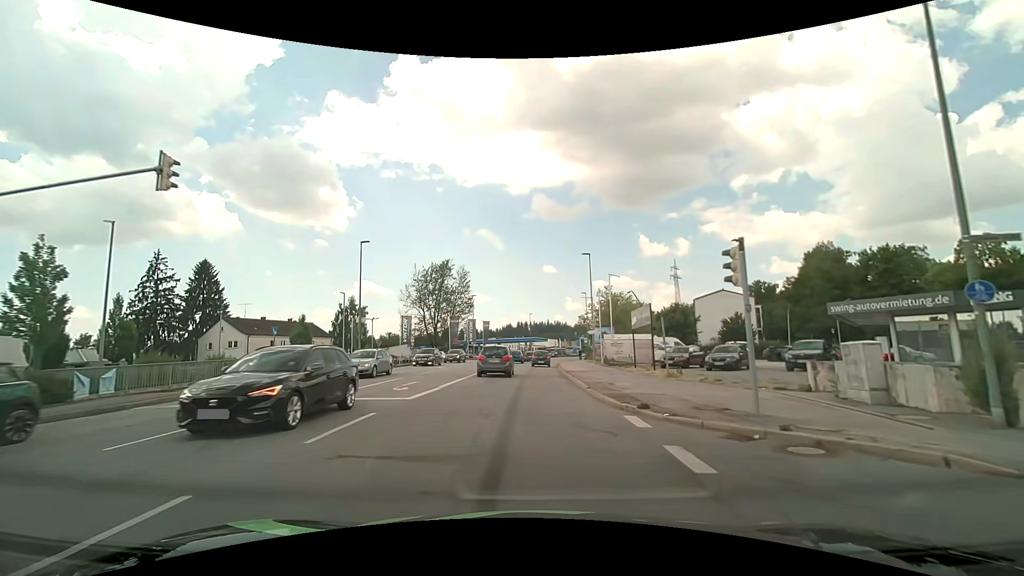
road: tertiary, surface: asphalt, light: Day
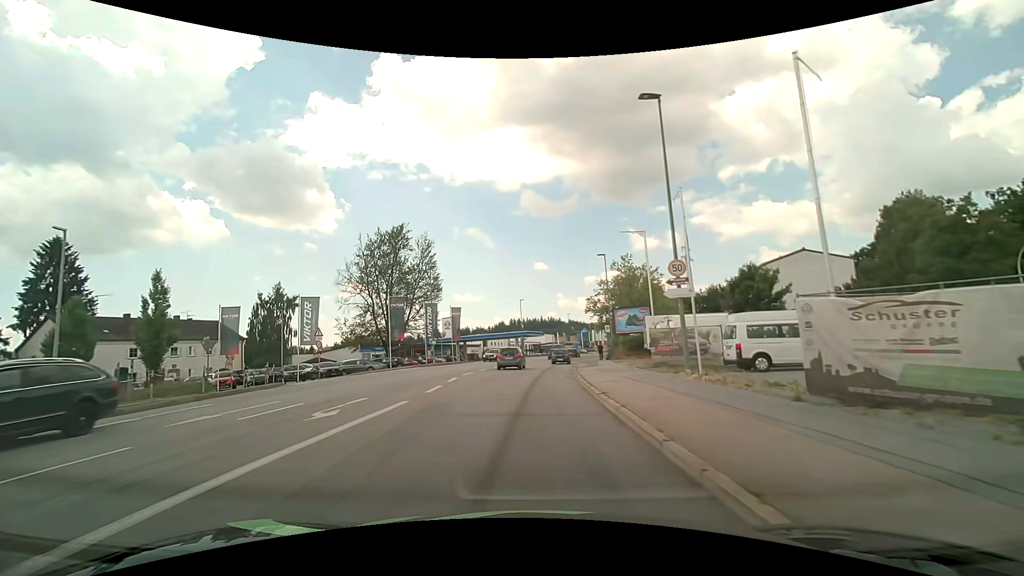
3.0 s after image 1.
(+0.5, +28.6) m; +1°
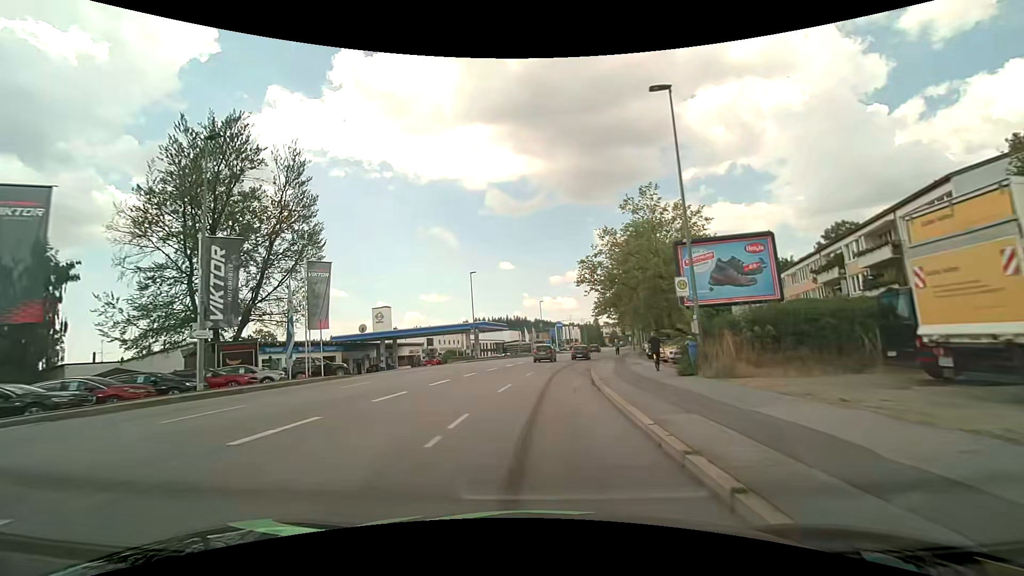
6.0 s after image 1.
(+0.9, +32.5) m; +3°
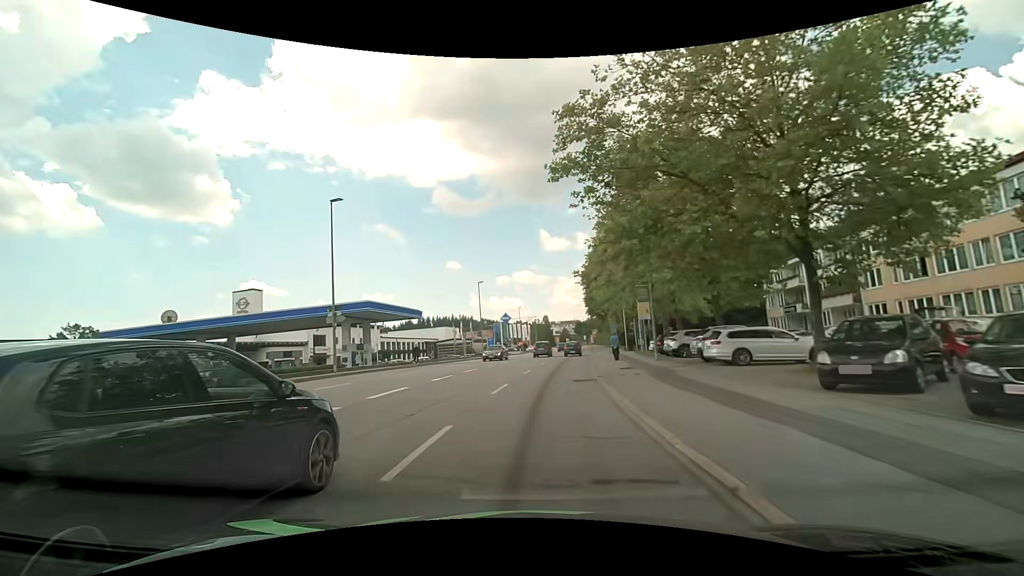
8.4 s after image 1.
(+1.7, +28.8) m; +6°
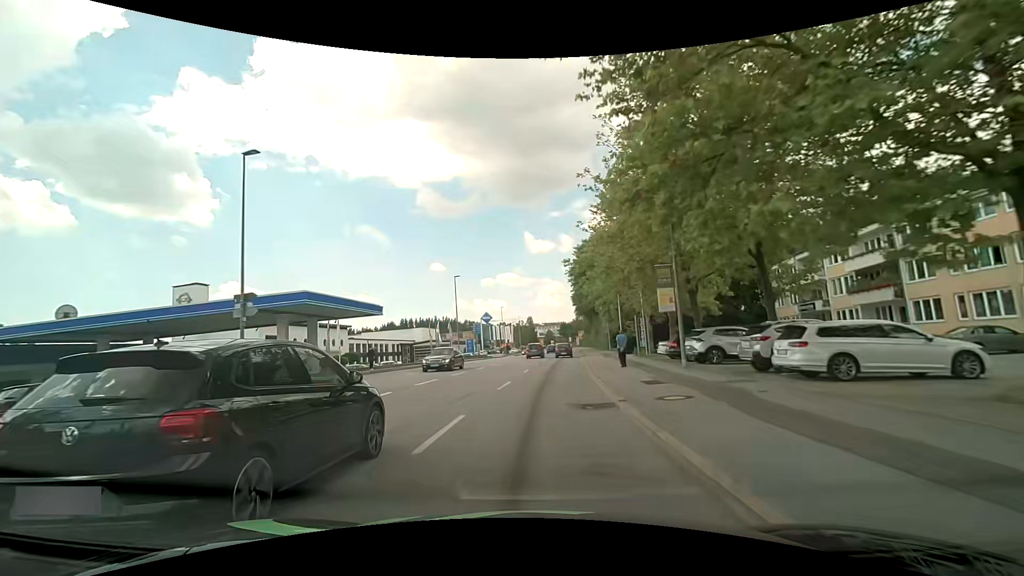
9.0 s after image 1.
(+0.1, +7.5) m; +2°
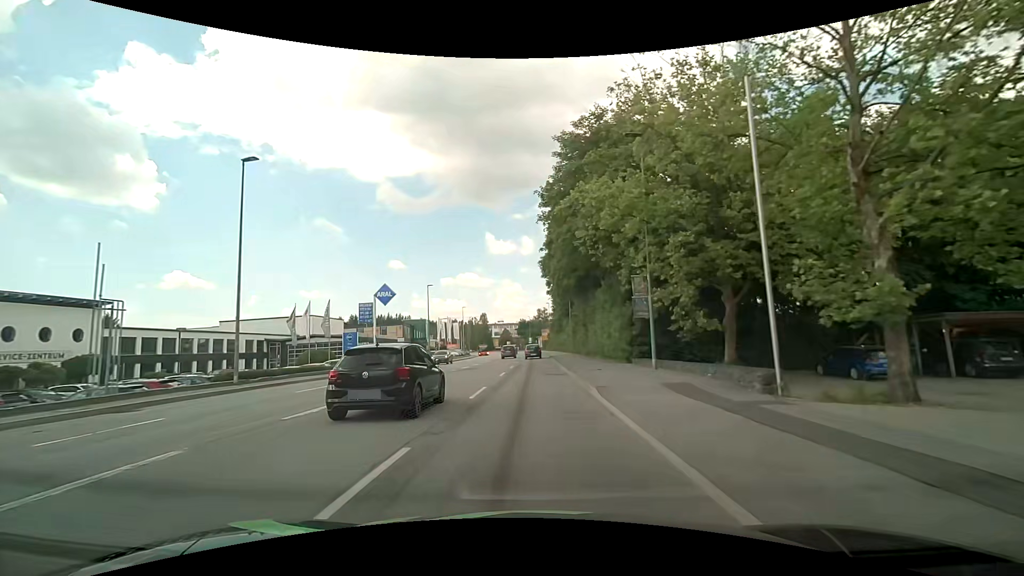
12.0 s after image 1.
(+2.1, +37.8) m; +5°
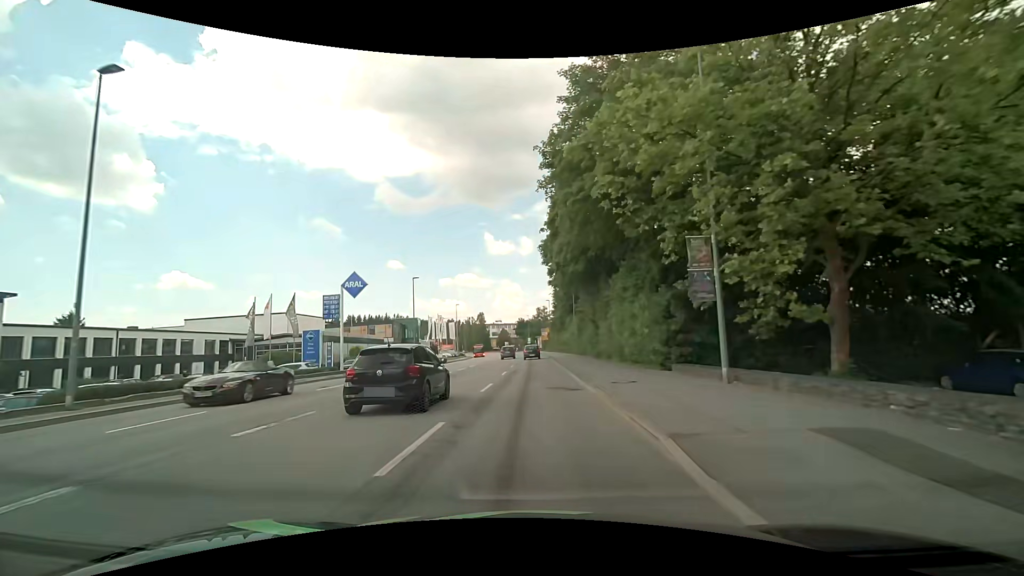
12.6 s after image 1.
(0.0, +7.8) m; +1°
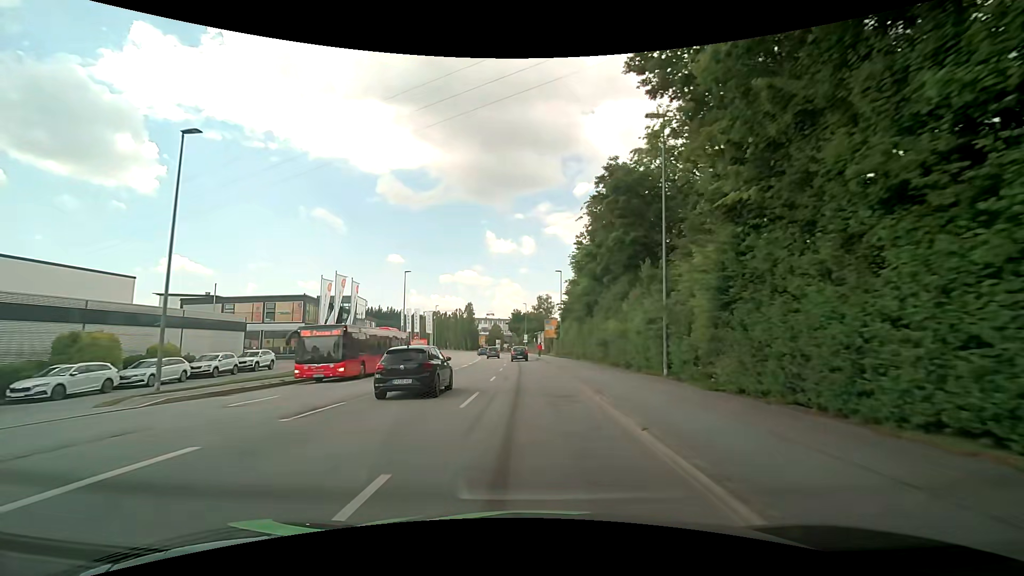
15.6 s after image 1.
(-0.2, +40.1) m; 0°
(0, +10) (0, +20) (-1, +30) (-1, +40) (-1, +50) (-2, +60) (-3, +70) (-4, +80) (-5, +90) (-6, +100) m
